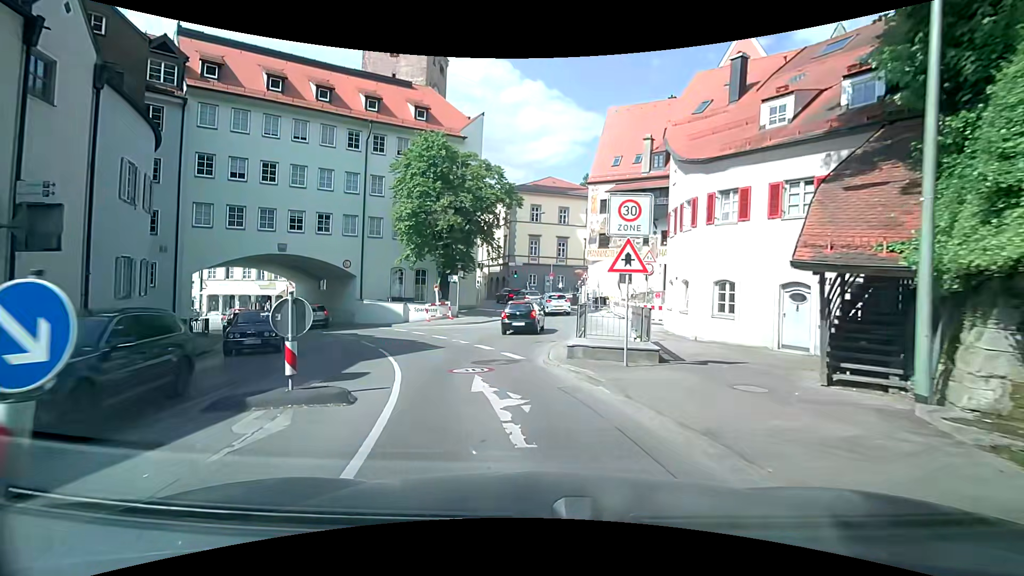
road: secondary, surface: asphalt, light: Day
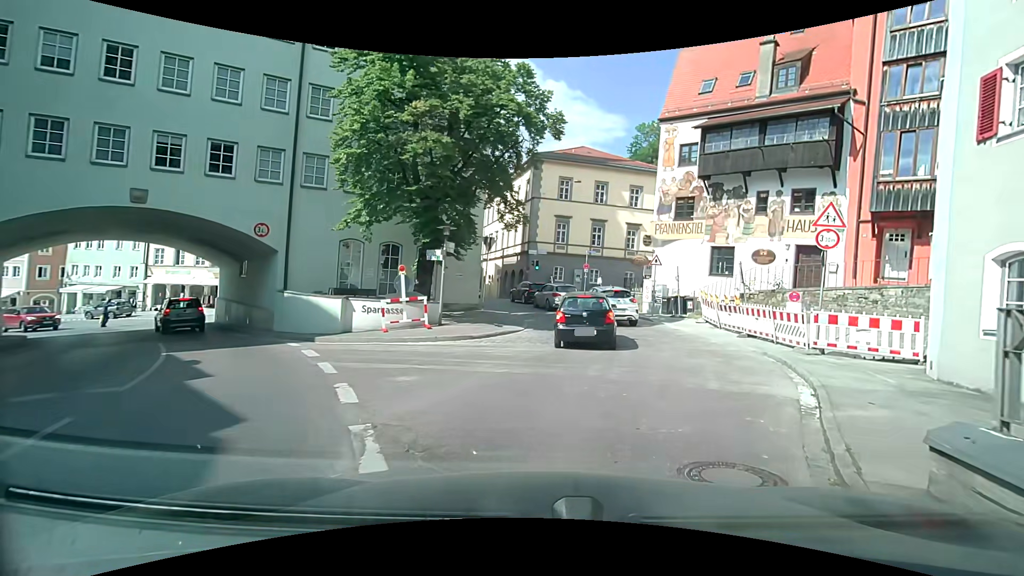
(-1.1, +13.8) m; -1°
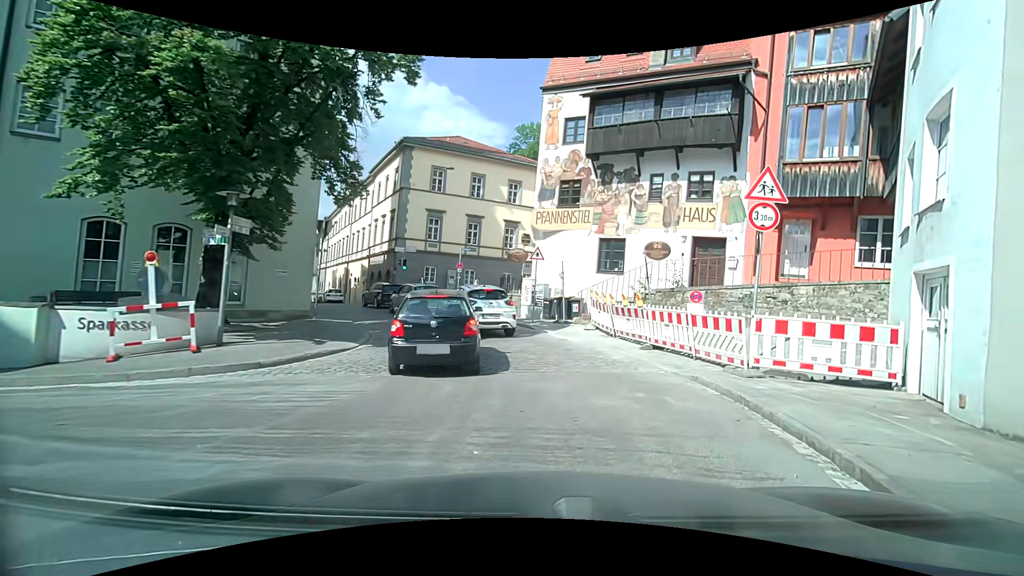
(+0.4, +5.0) m; +11°
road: residential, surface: sett
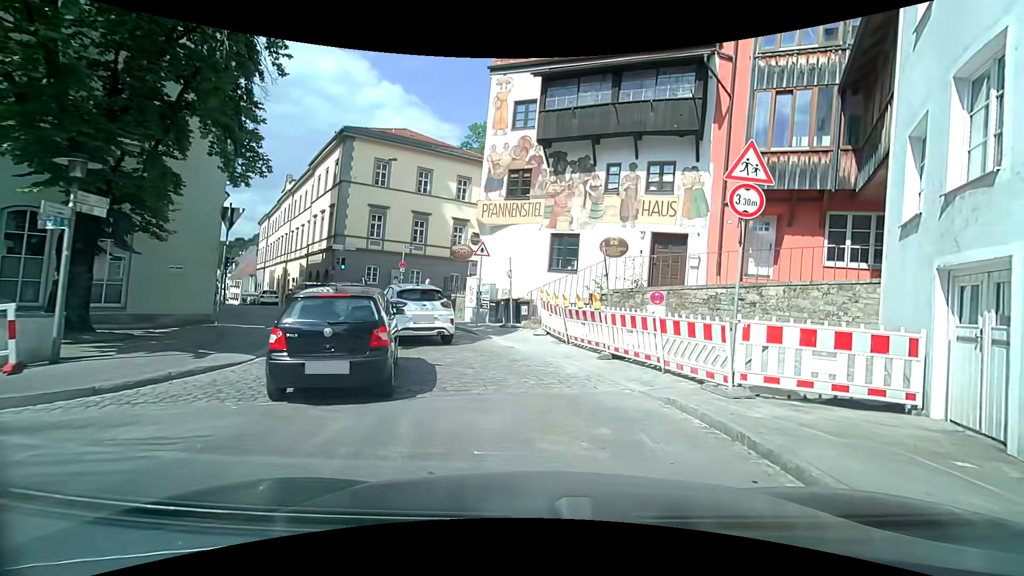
(+0.1, +2.1) m; +5°
